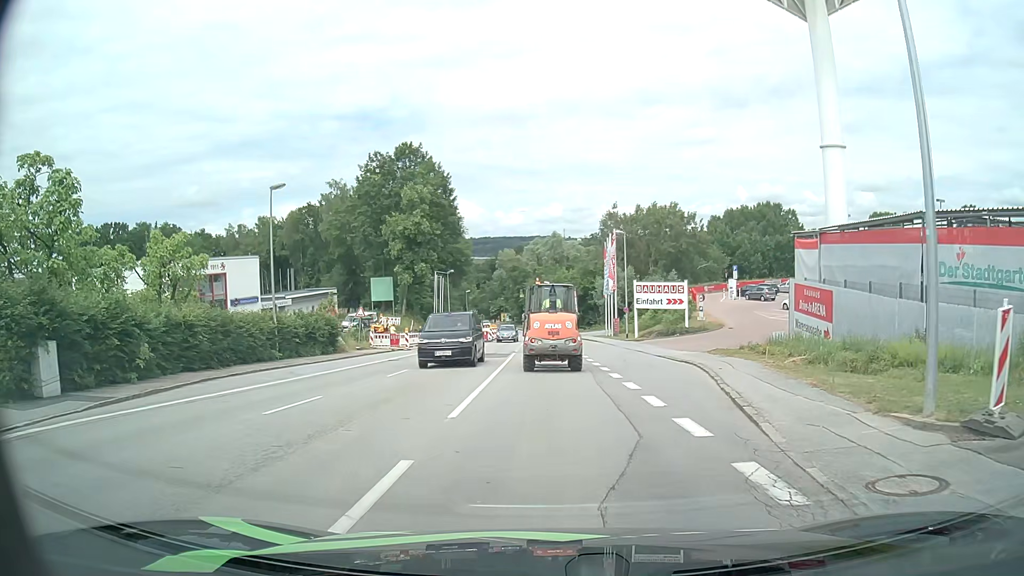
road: tertiary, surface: asphalt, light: Day
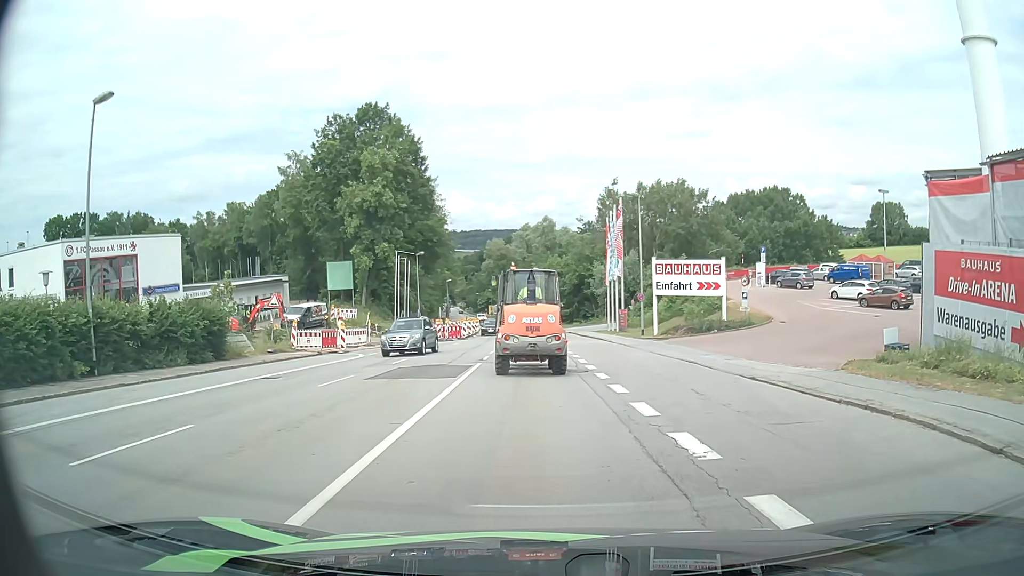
(+0.1, +13.6) m; +1°
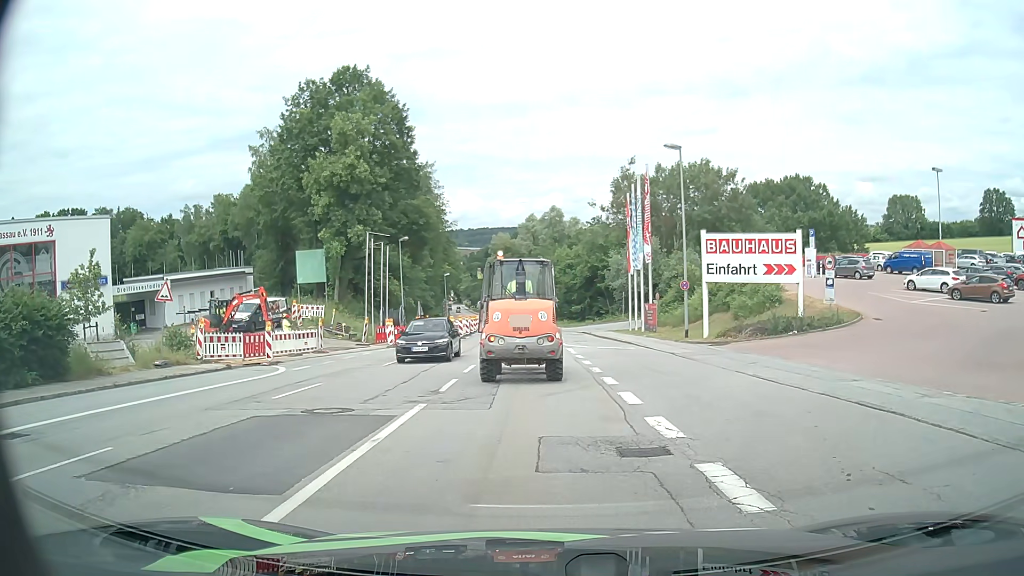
(-0.1, +10.8) m; -1°
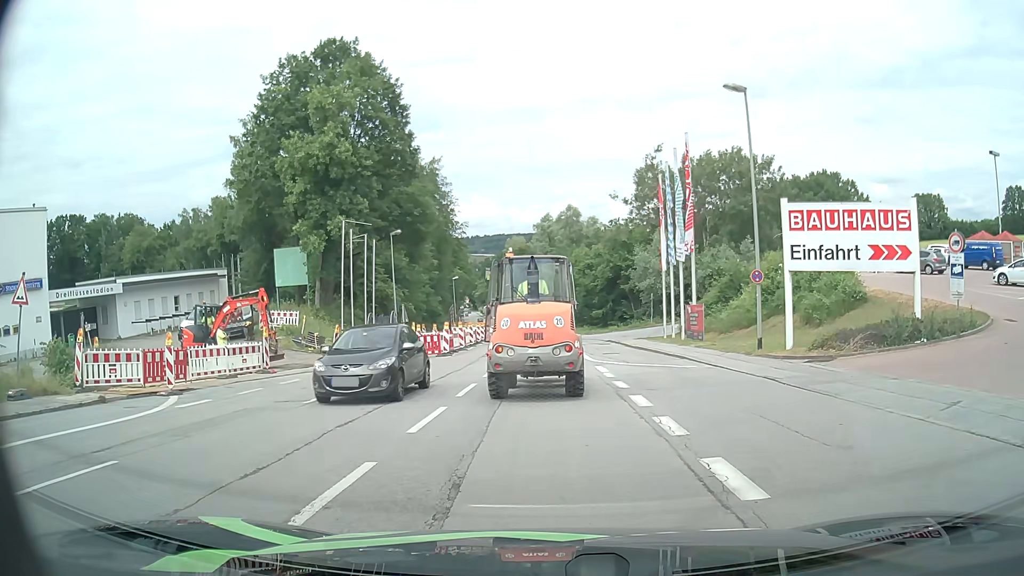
(0.0, +8.5) m; 0°
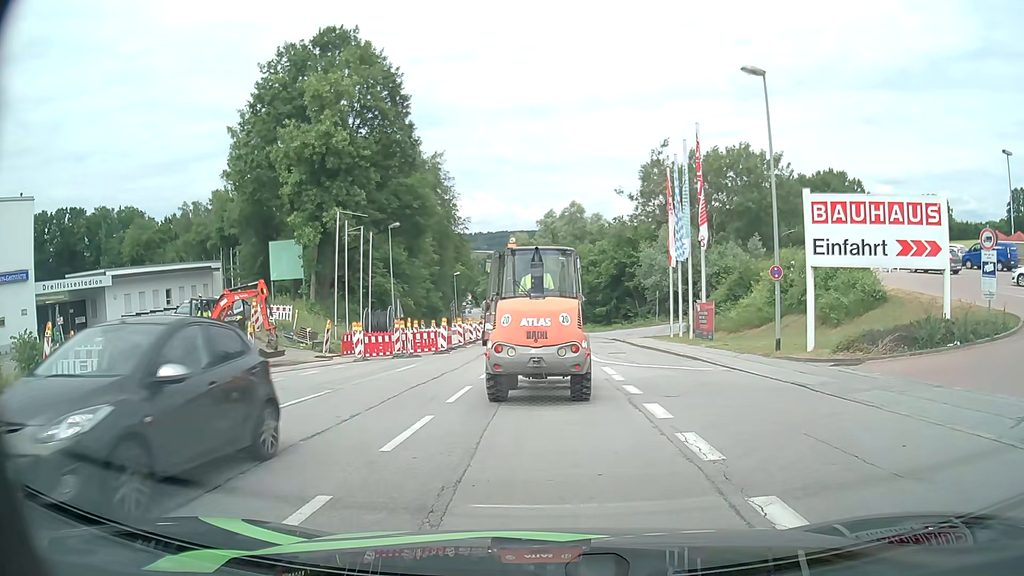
(0.0, +1.5) m; 0°
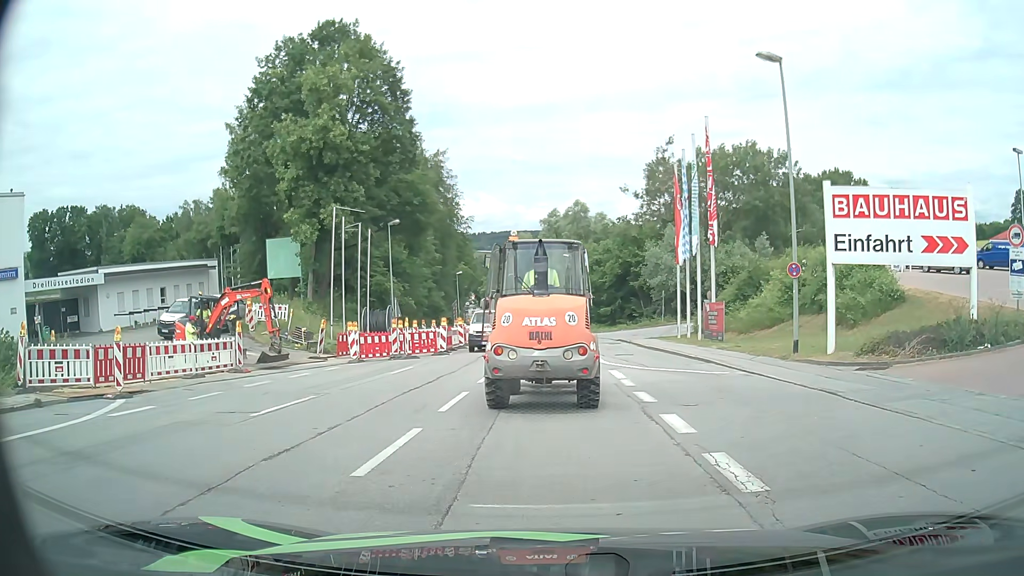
(0.0, +1.2) m; -2°
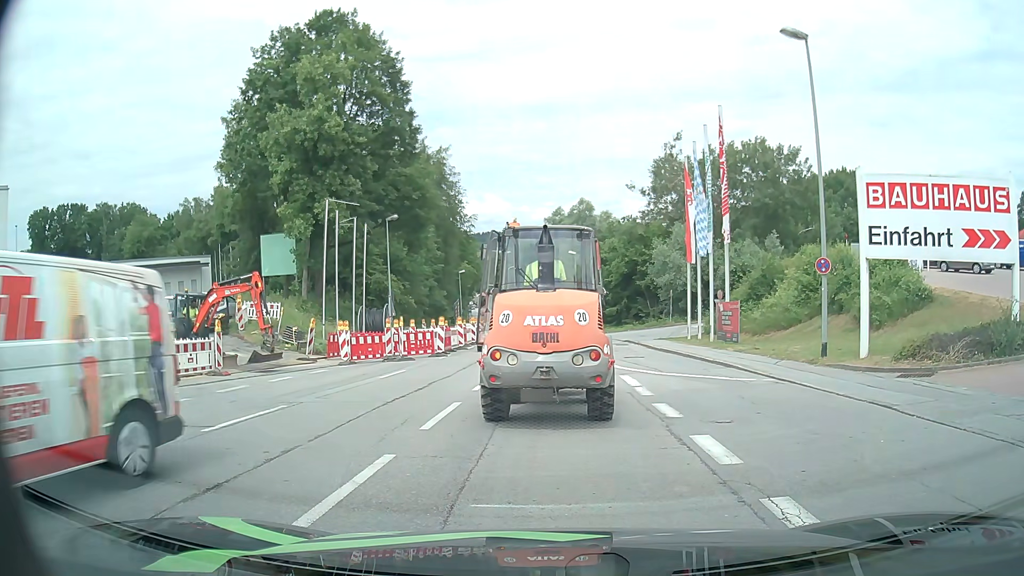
(-0.1, +1.7) m; -2°
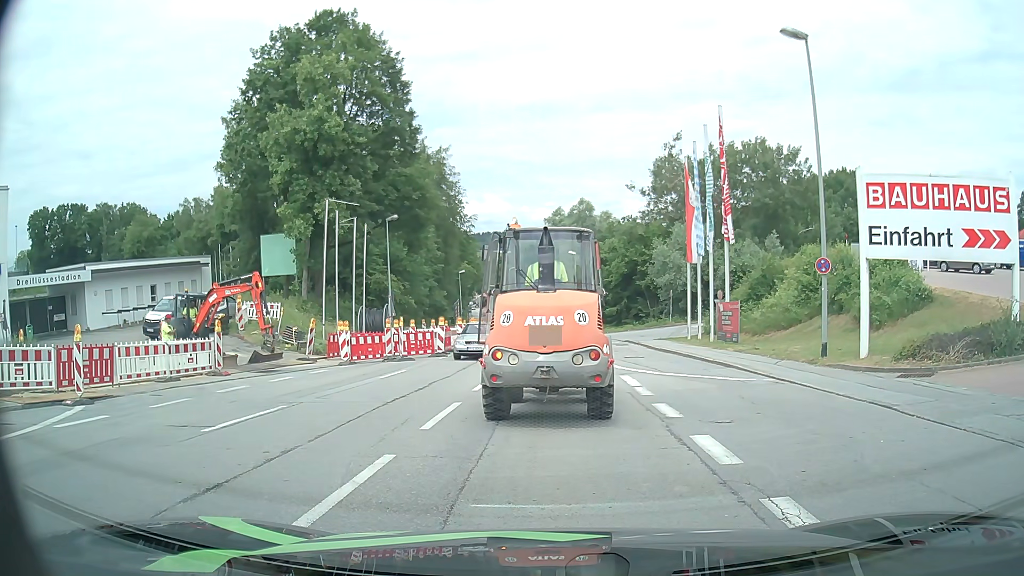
(0.0, 0.0) m; 0°
(0, +10) (+1, +20) (+1, +30) (+2, +40) (+2, +50) (+2, +60) (+2, +70) (+1, +80) (+1, +90) (+1, +100) m
